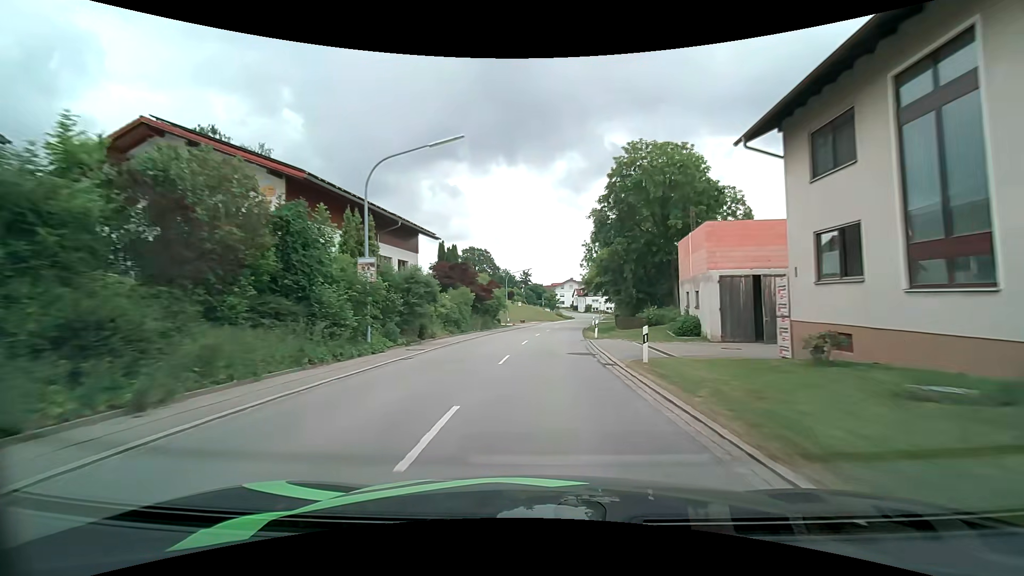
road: secondary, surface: asphalt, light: Day
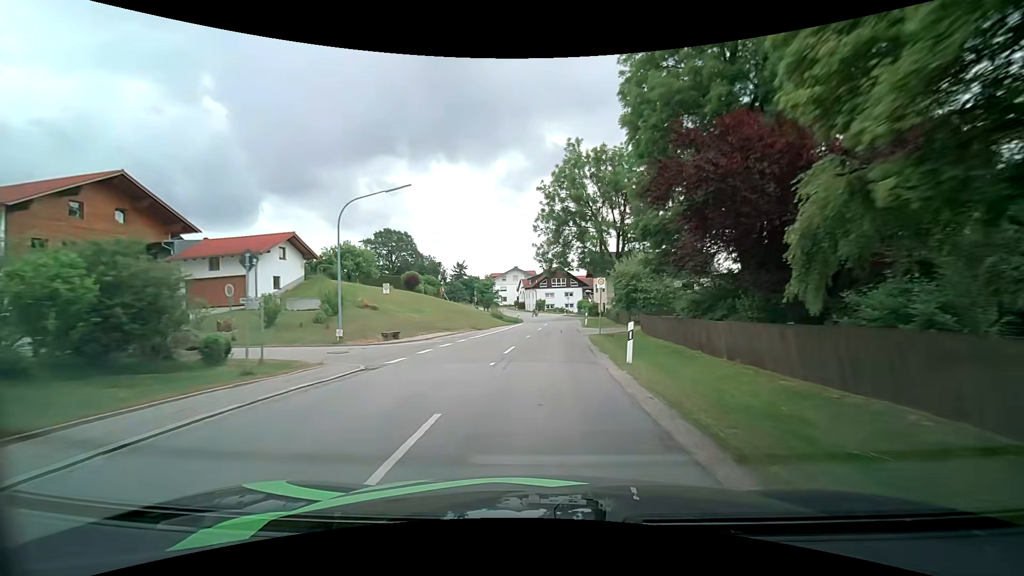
(+2.4, +45.2) m; +7°
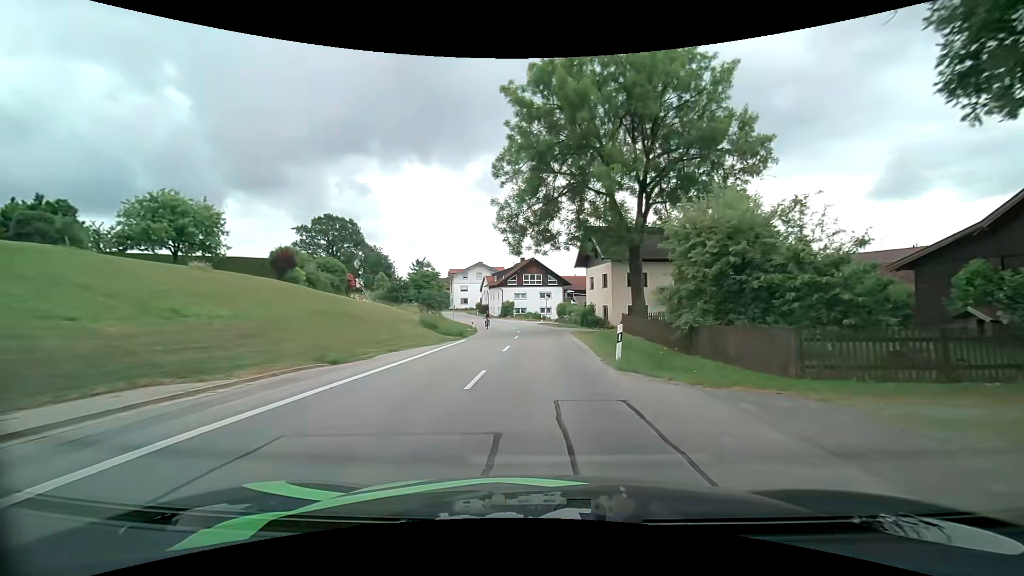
(+0.6, +25.0) m; +3°
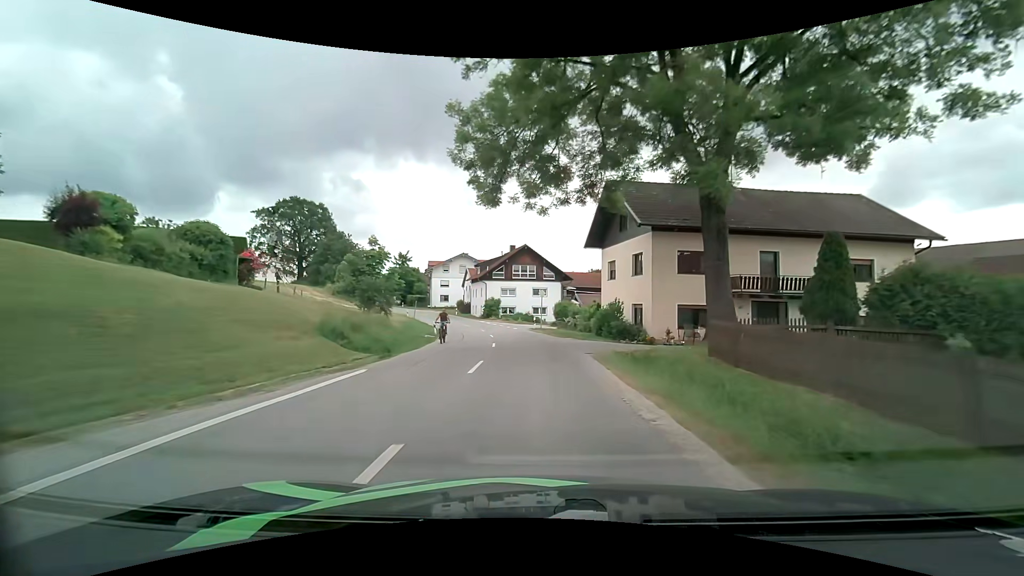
(+0.1, +15.7) m; +1°
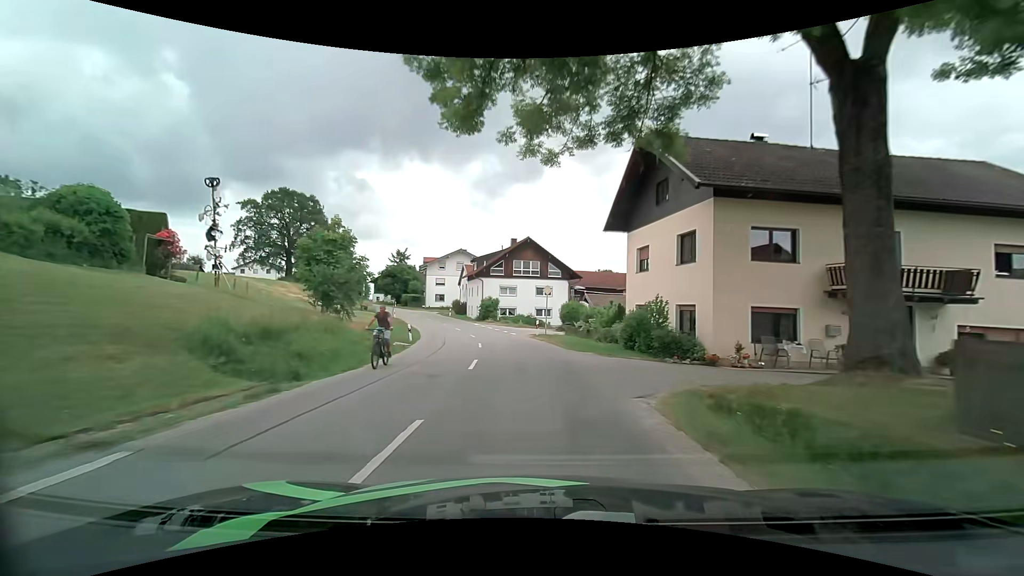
(0.0, +7.7) m; -1°
(0, +10) (-1, +20) (-2, +30) (-5, +40) (-8, +49) (-11, +59) (-15, +68) (-19, +77) (-24, +86) (-28, +94) m
